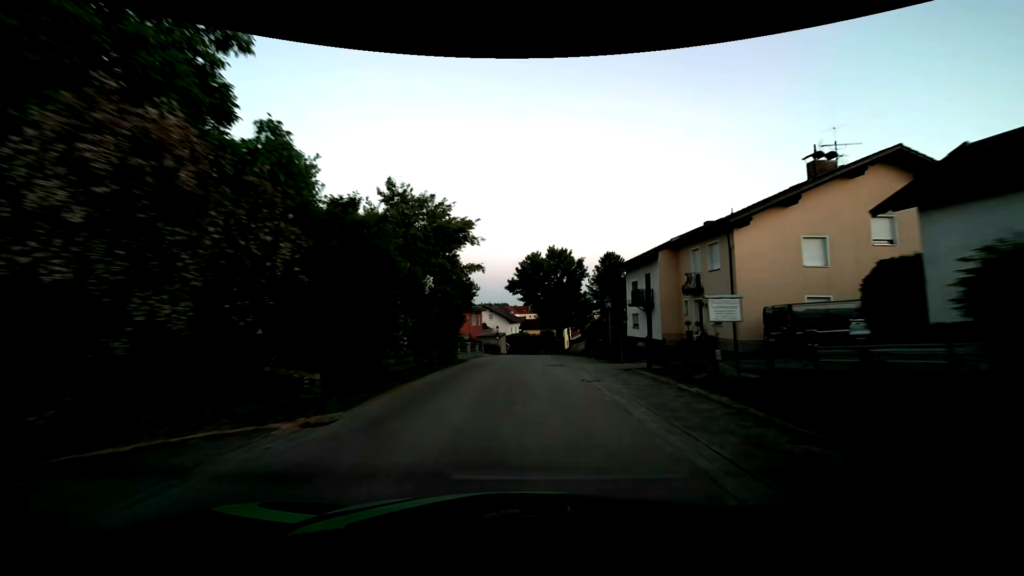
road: tertiary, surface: asphalt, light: Dusk
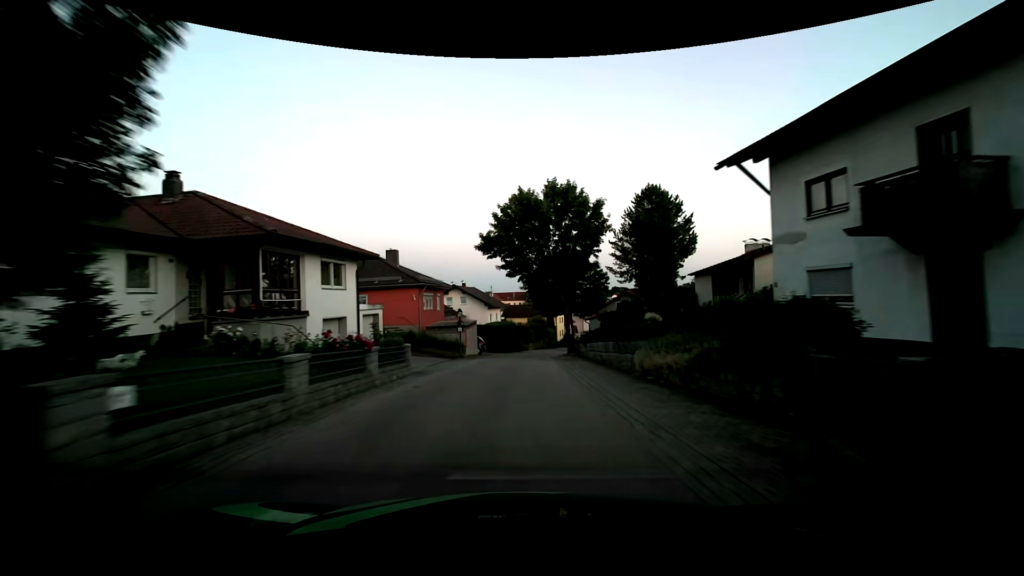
(+0.3, +22.7) m; +1°
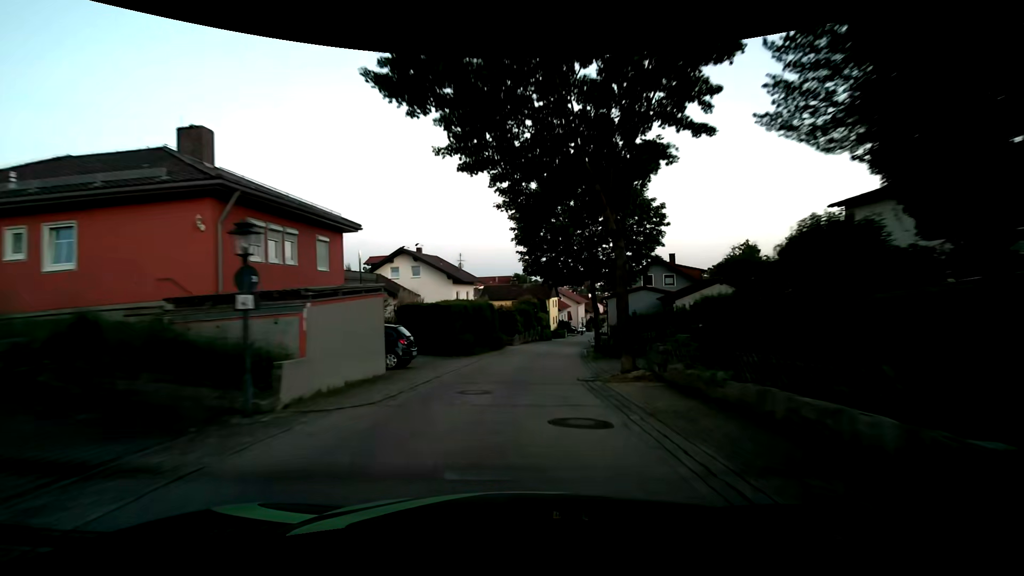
(+0.5, +23.0) m; +2°
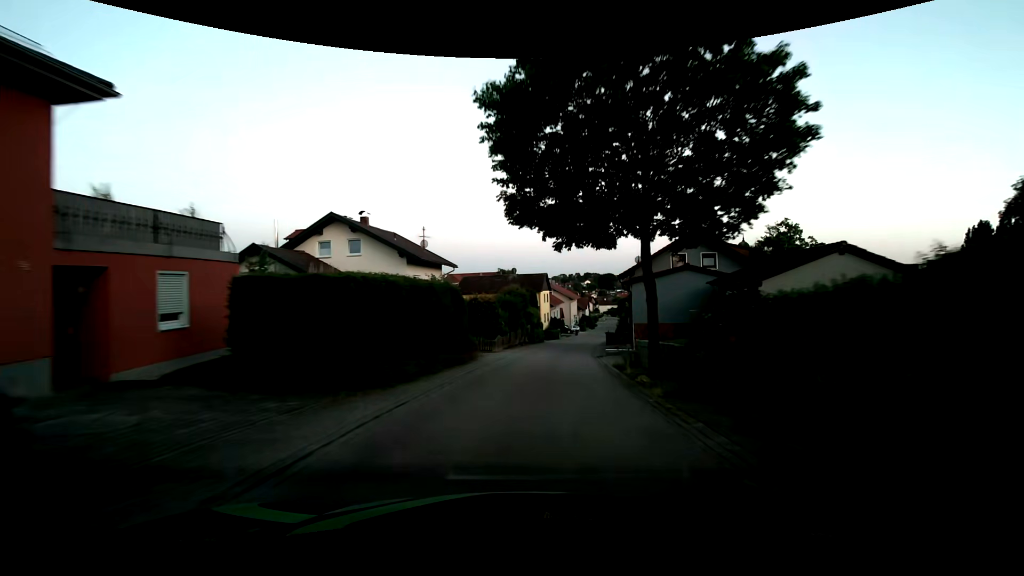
(+0.2, +13.6) m; +1°
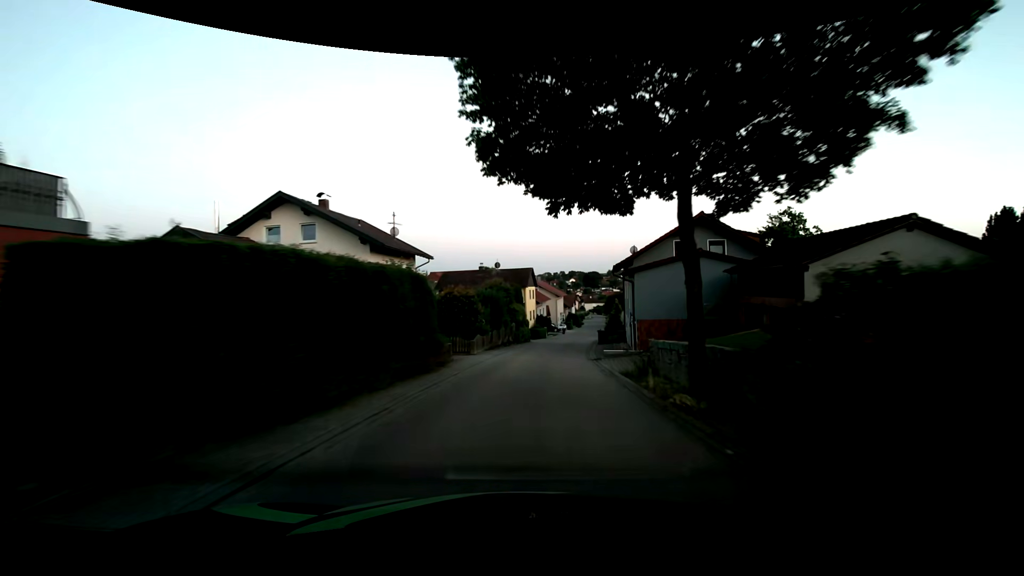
(+0.1, +4.5) m; +2°
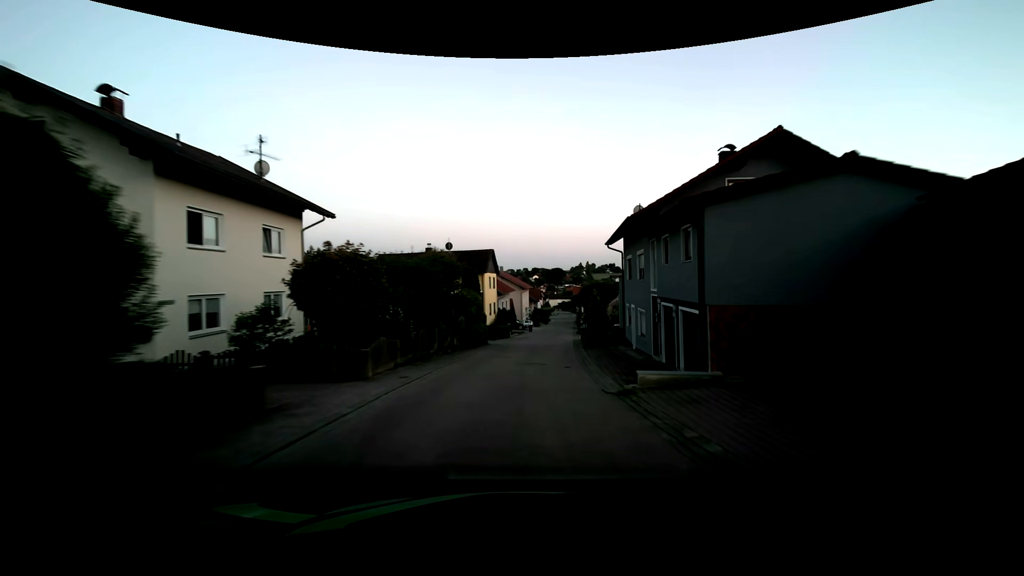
(+0.5, +13.3) m; +4°
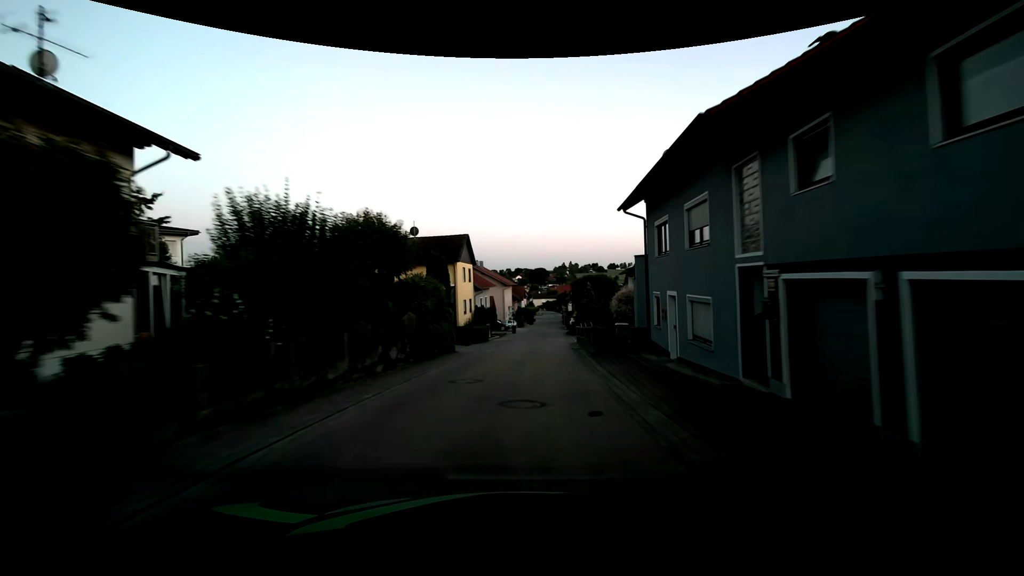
(+0.2, +8.9) m; +2°
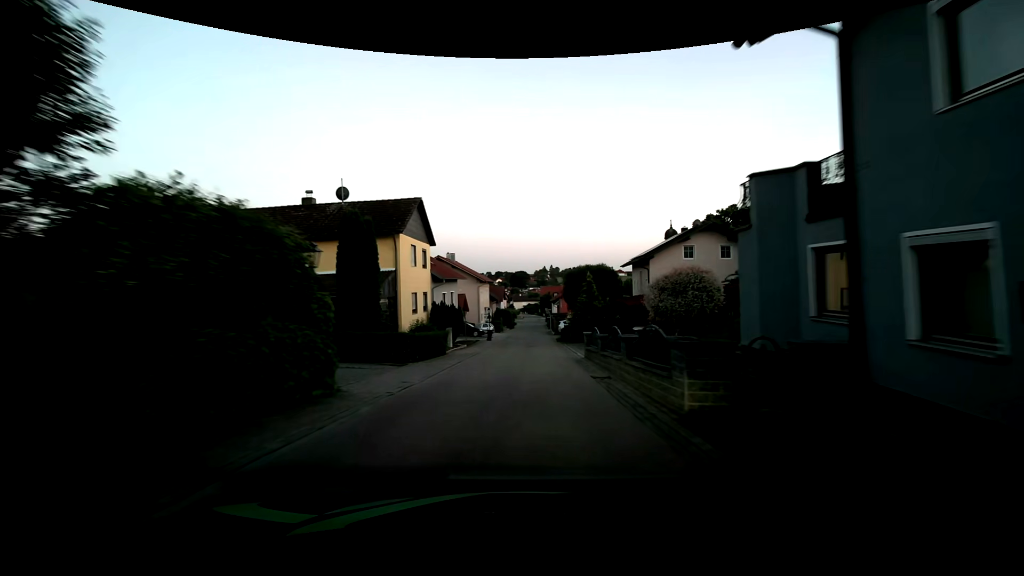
(+0.2, +13.3) m; +2°
(0, +10) (0, +20) (0, +30) (+1, +40) (+1, +50) (+1, +60) (+2, +70) (+2, +80) (+3, +90) (+3, +100) m
